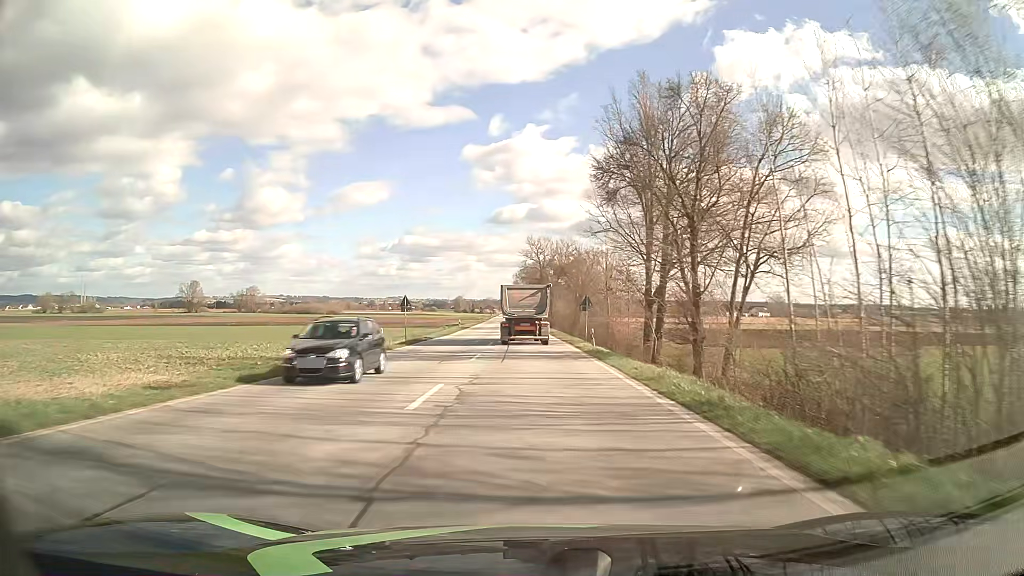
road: primary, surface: asphalt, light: Day
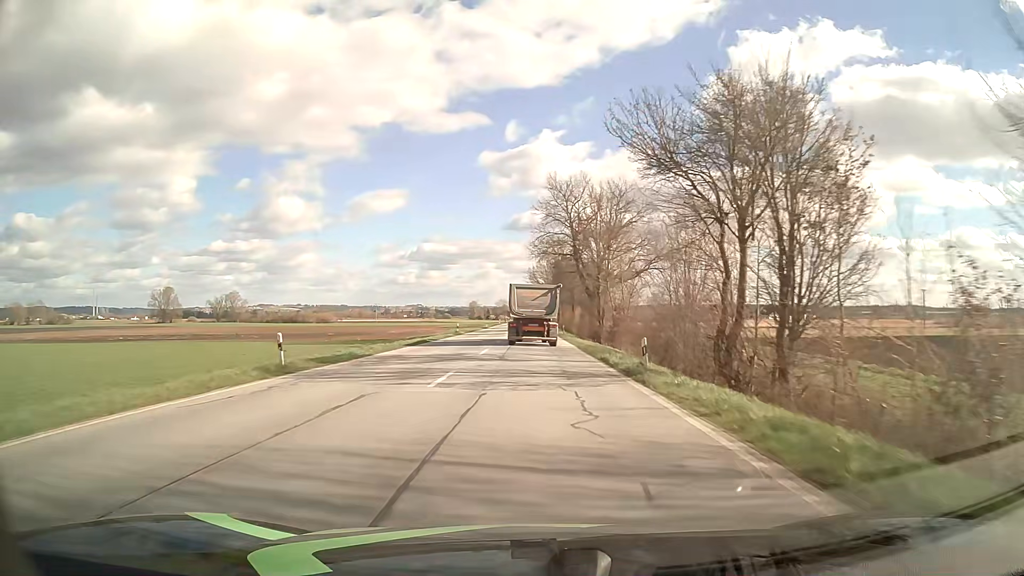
(-0.7, +58.9) m; -2°
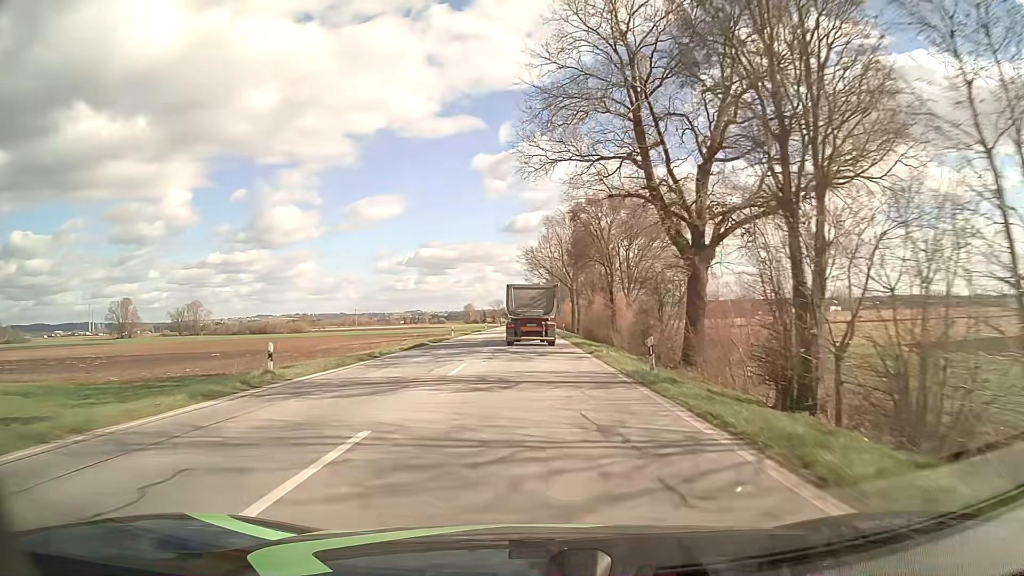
(-0.2, +46.3) m; 0°
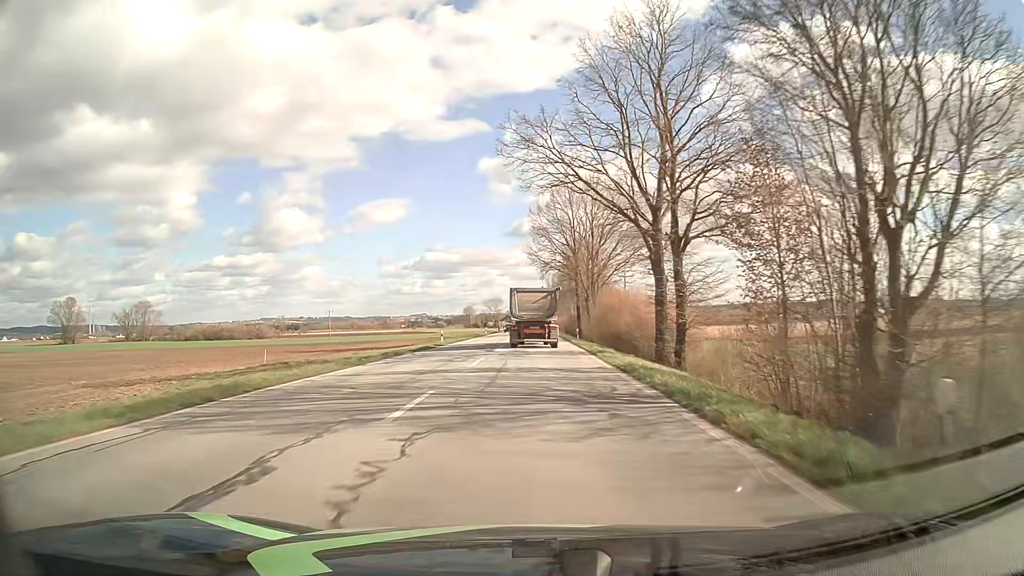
(-0.3, +56.8) m; -1°
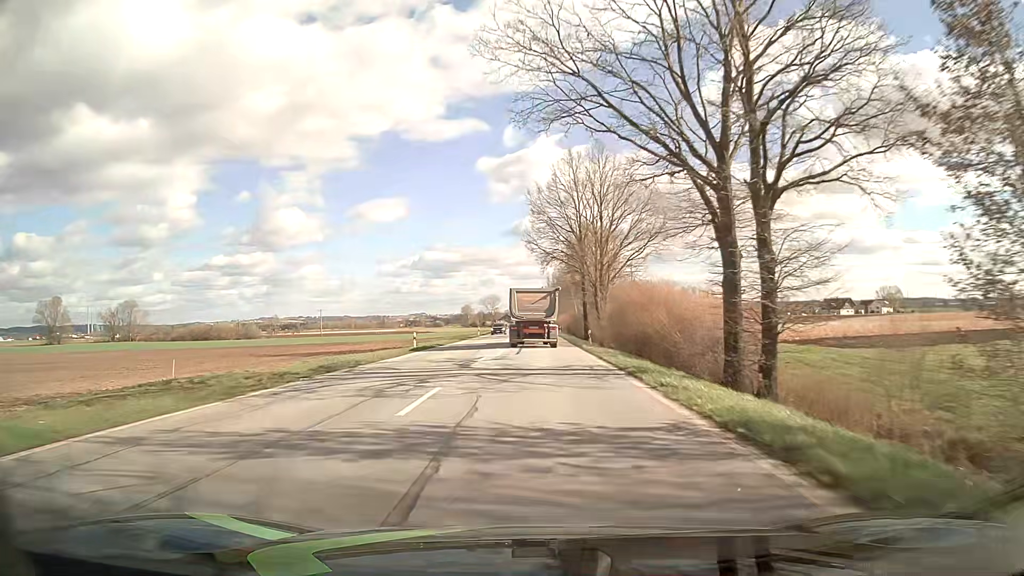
(0.0, +11.3) m; 0°
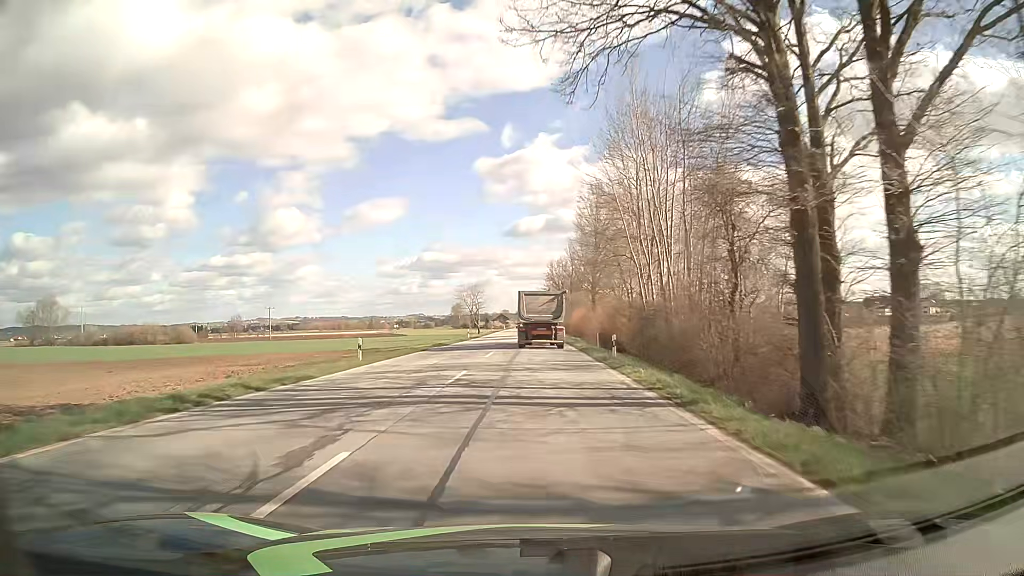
(+0.1, +56.6) m; 0°
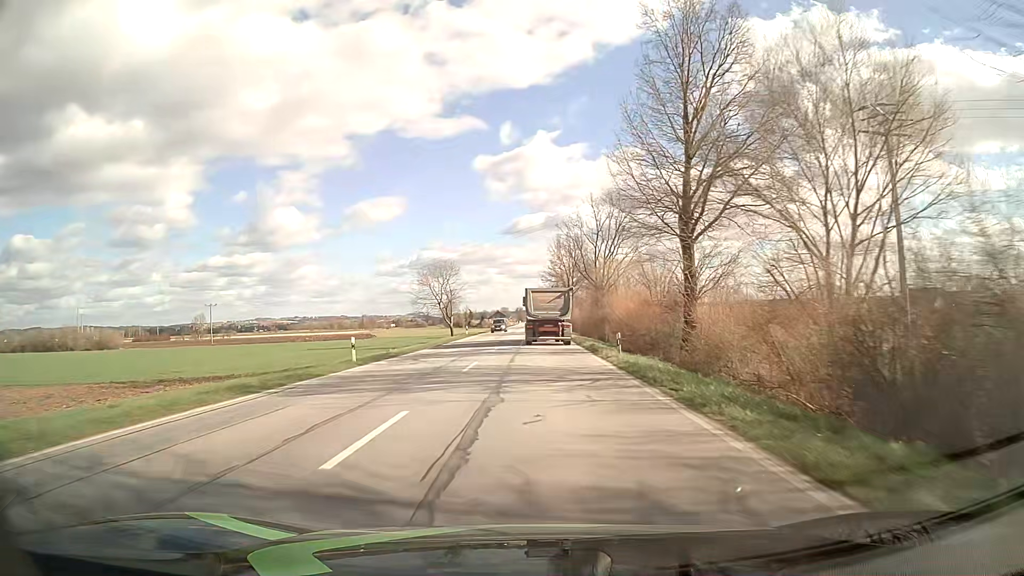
(-0.1, +45.9) m; 0°
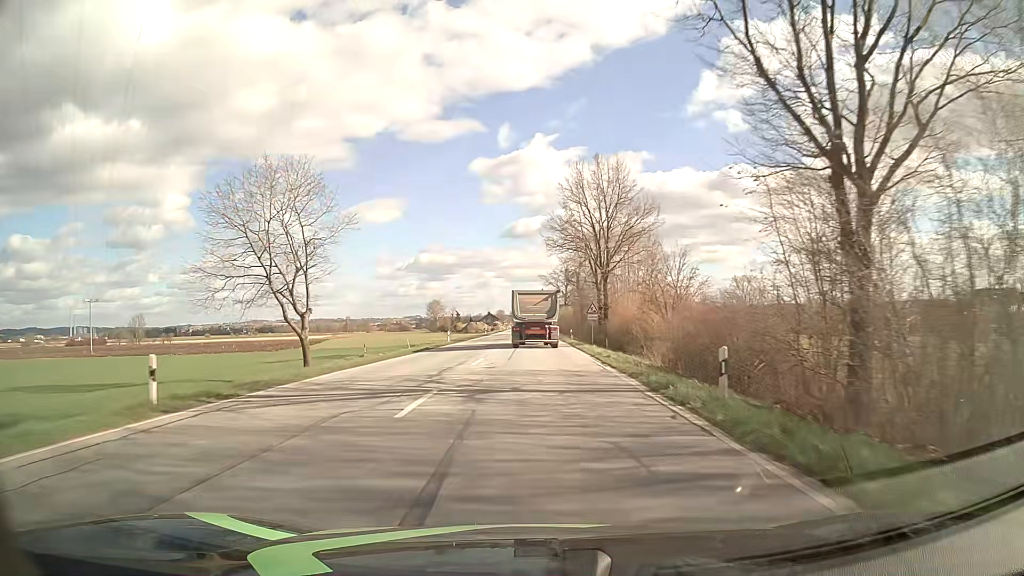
(0.0, +58.3) m; 0°
(0, +10) (0, +20) (0, +30) (0, +40) (0, +50) (0, +60) (0, +70) (0, +80) (0, +90) (0, +100) m
